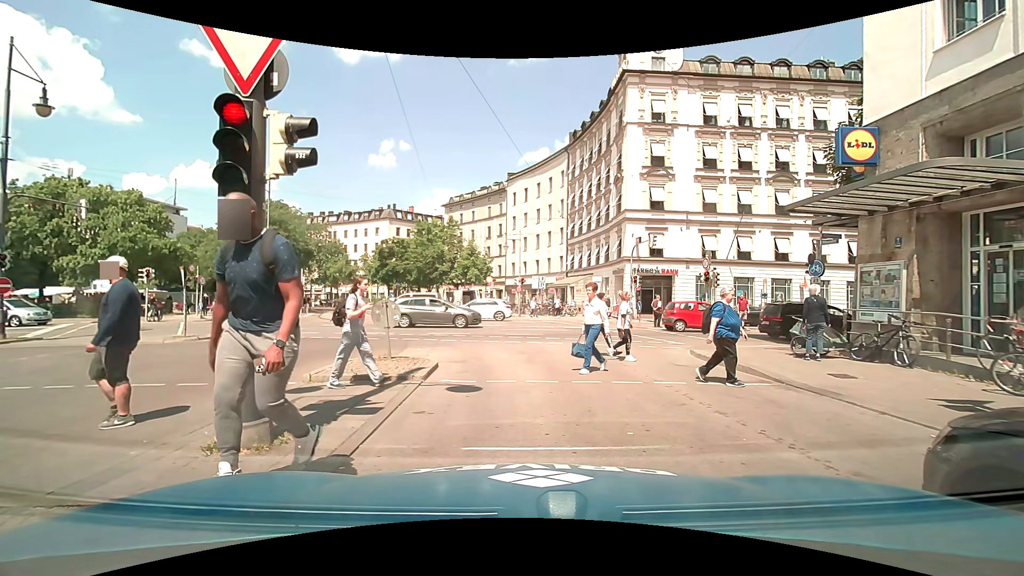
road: service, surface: asphalt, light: Day
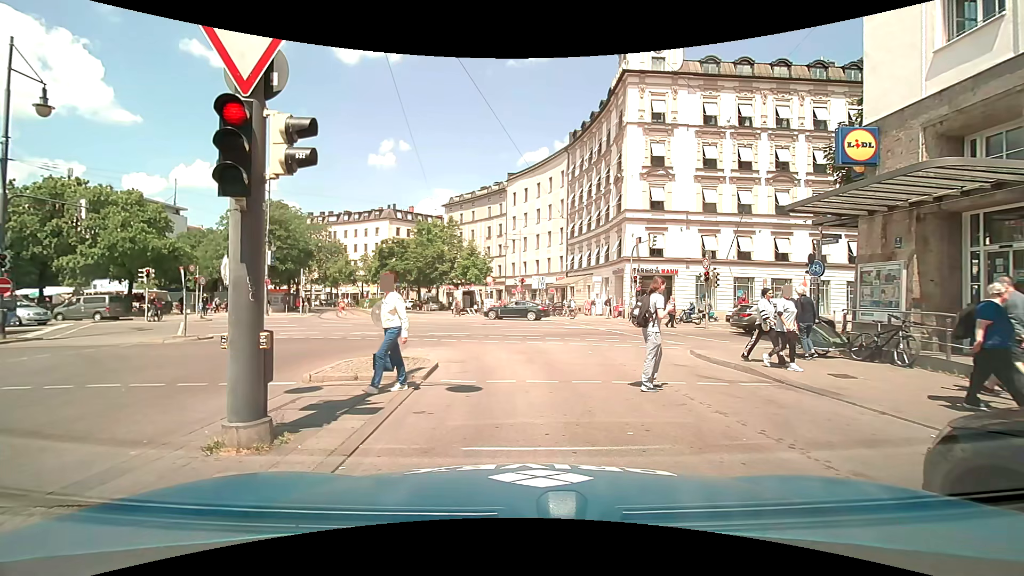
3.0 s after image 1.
(0.0, 0.0) m; 0°
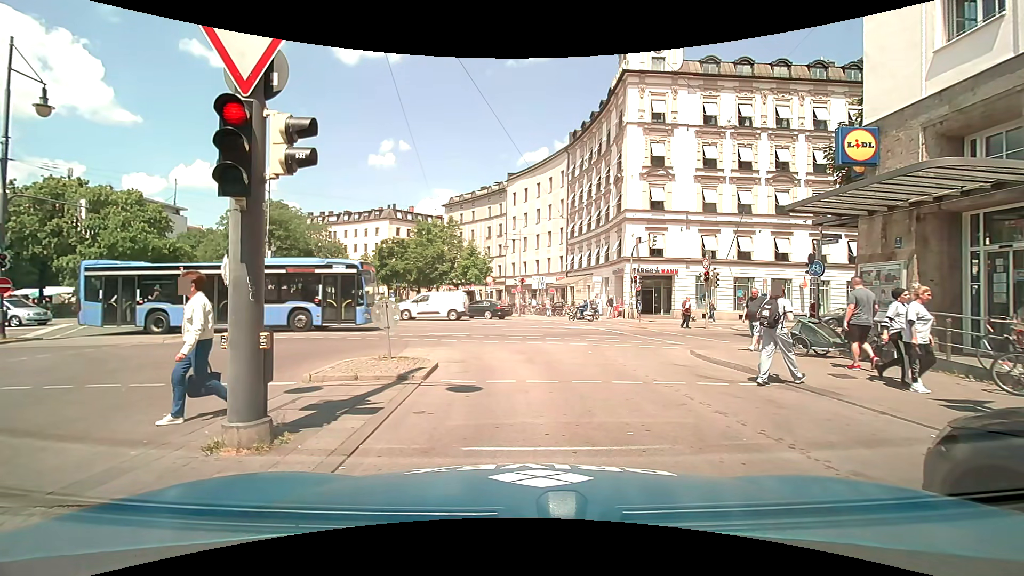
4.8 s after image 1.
(0.0, 0.0) m; 0°
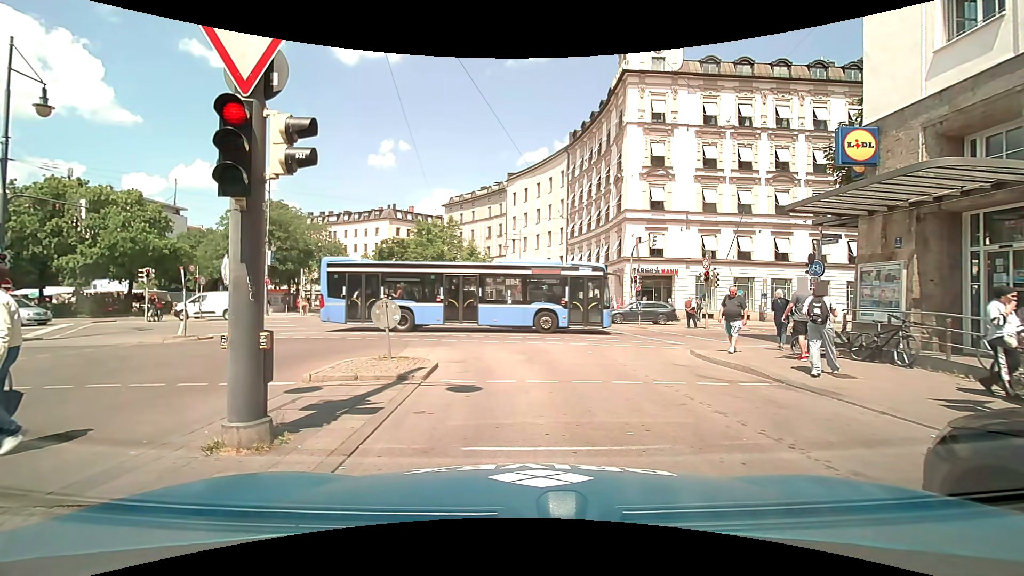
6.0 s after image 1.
(0.0, 0.0) m; 0°
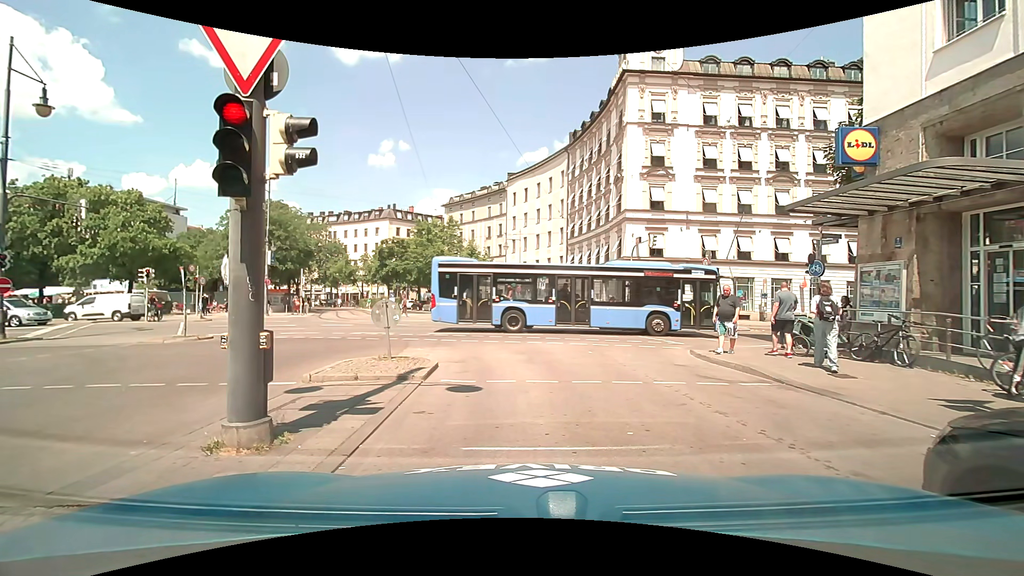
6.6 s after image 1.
(0.0, 0.0) m; 0°
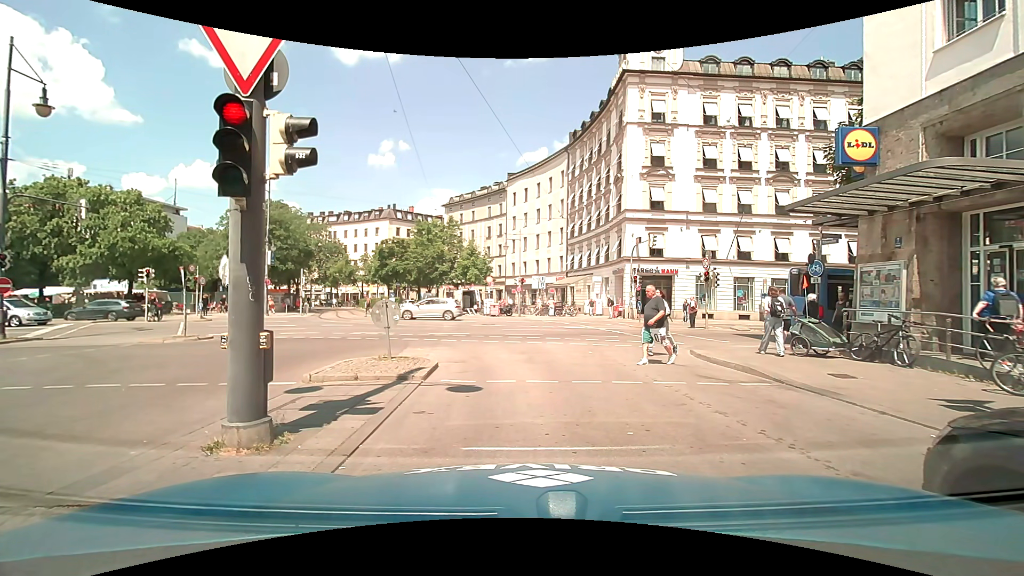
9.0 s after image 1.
(0.0, 0.0) m; 0°
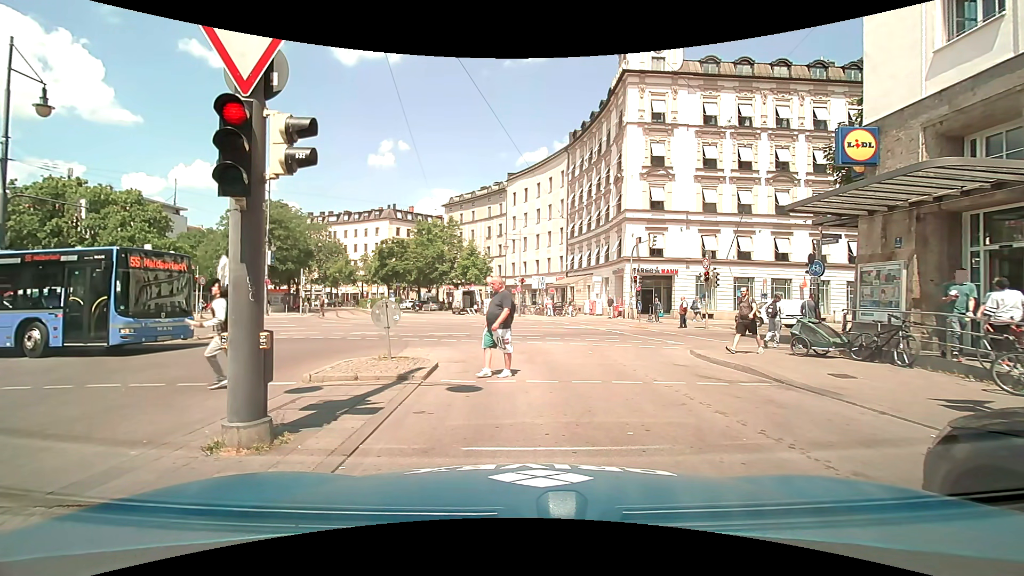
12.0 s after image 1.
(0.0, 0.0) m; 0°
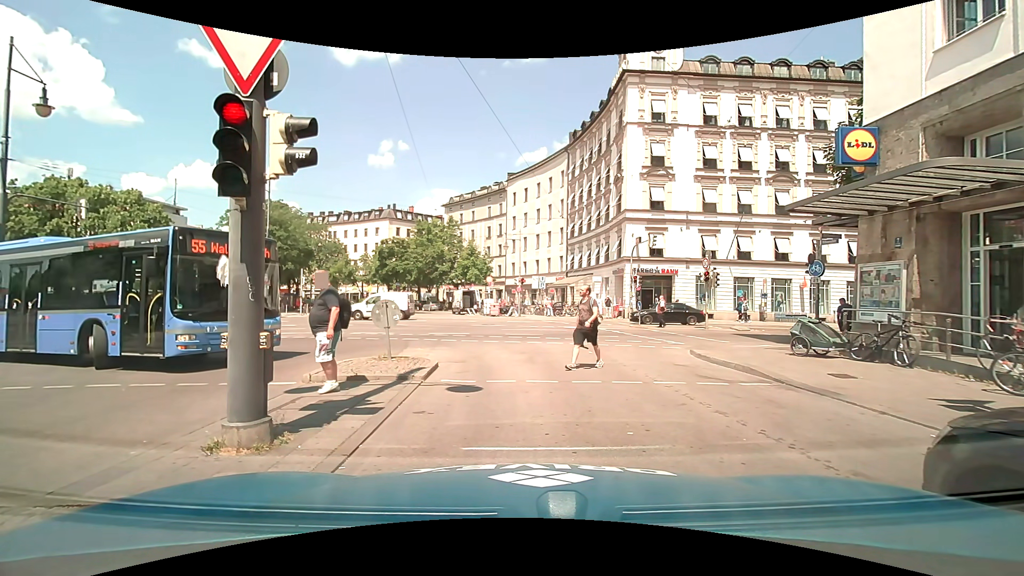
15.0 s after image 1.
(0.0, 0.0) m; 0°
